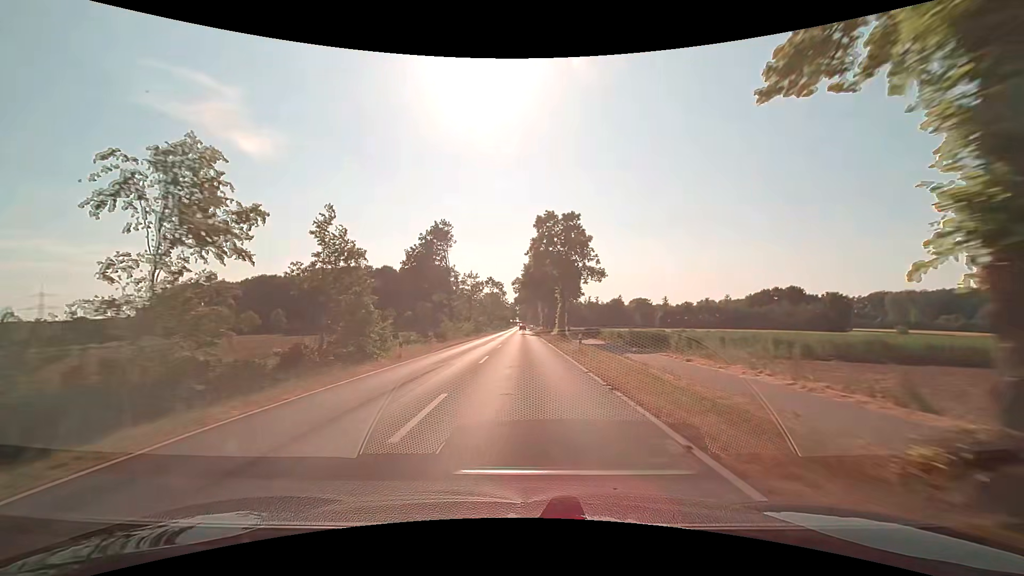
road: secondary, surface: asphalt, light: Day
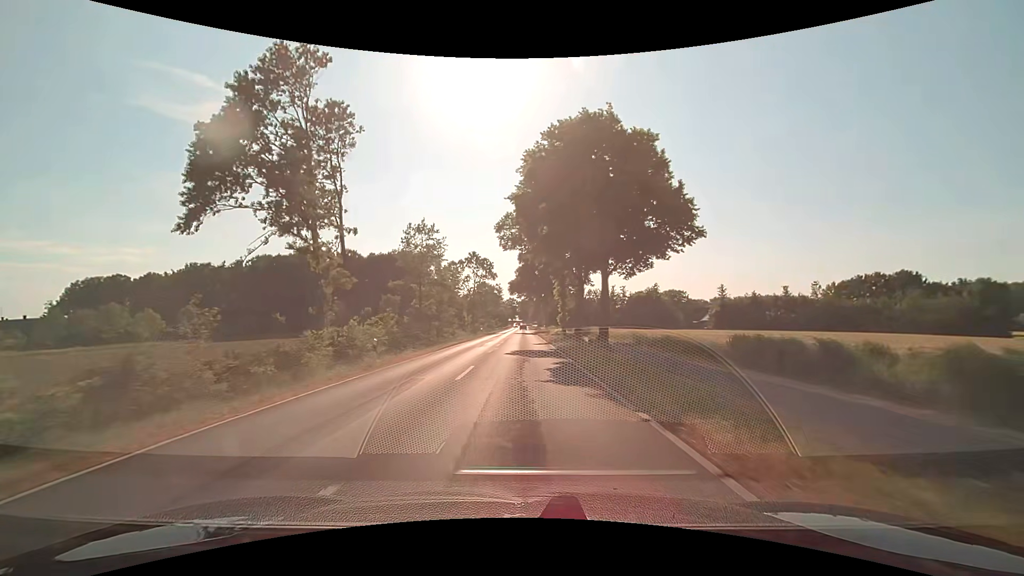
(+0.1, +53.6) m; 0°
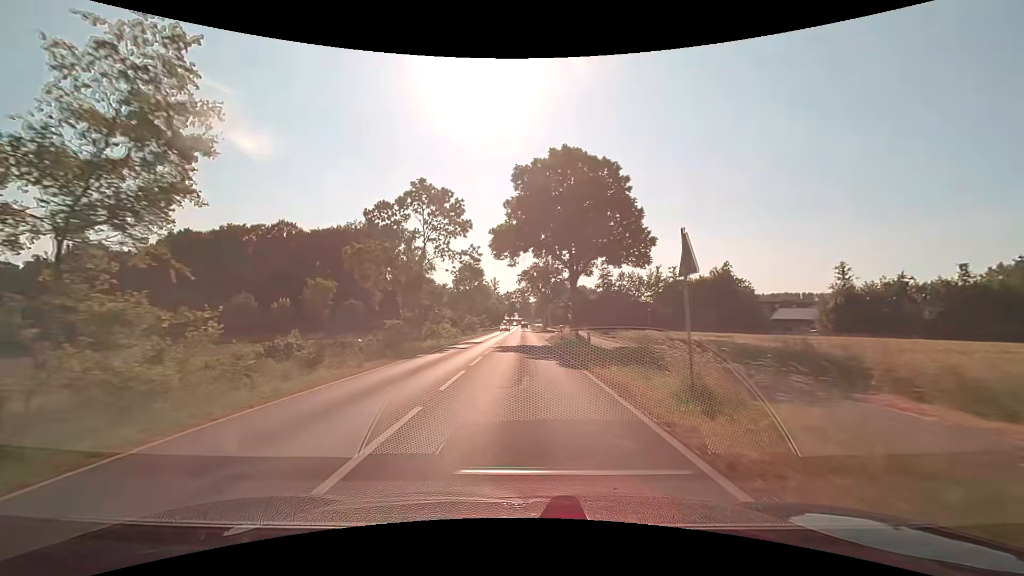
(0.0, +50.9) m; 0°
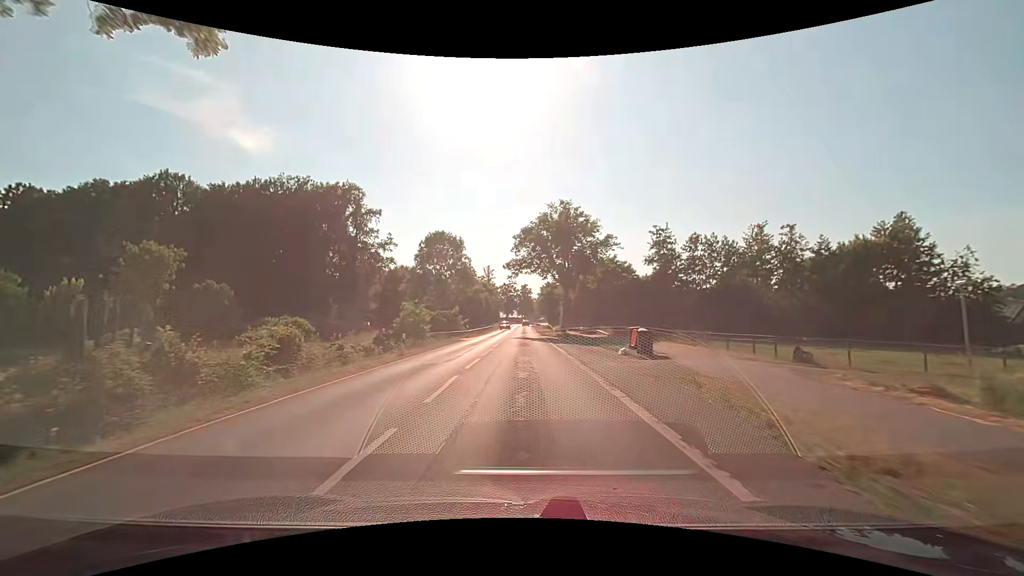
(+0.1, +44.4) m; 0°
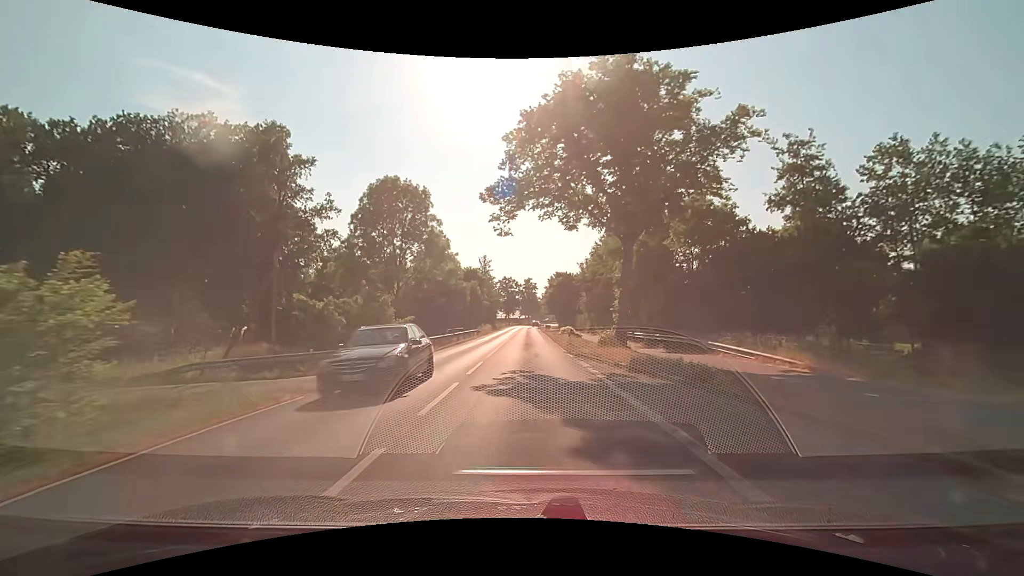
(-0.1, +32.0) m; 0°
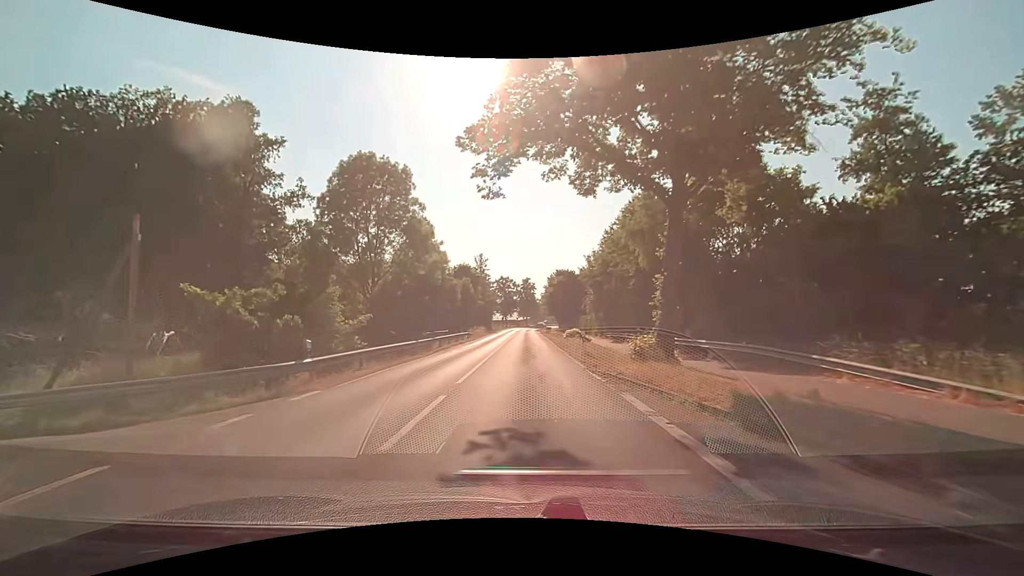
(0.0, +7.8) m; 0°
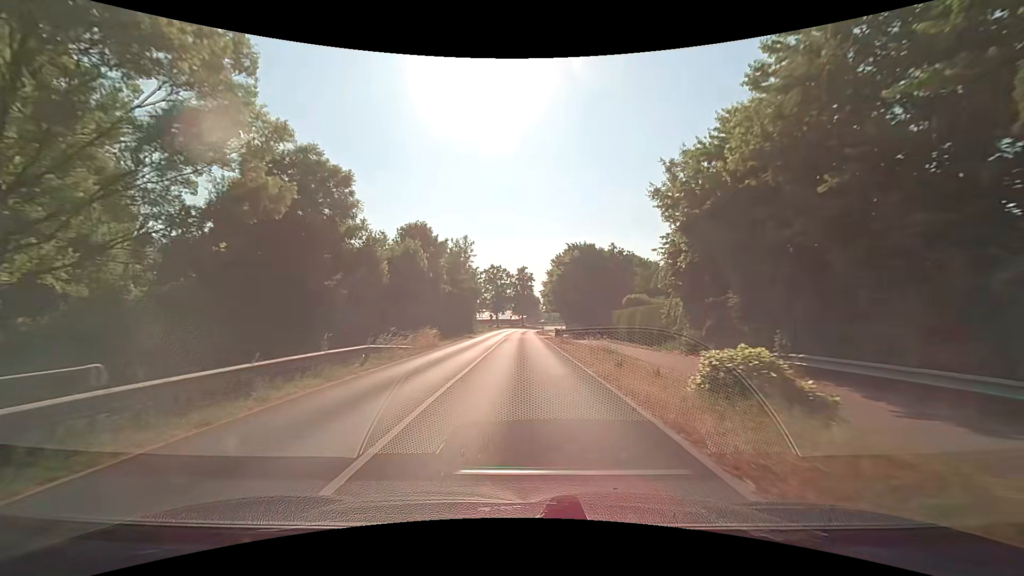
(+0.1, +30.9) m; 0°
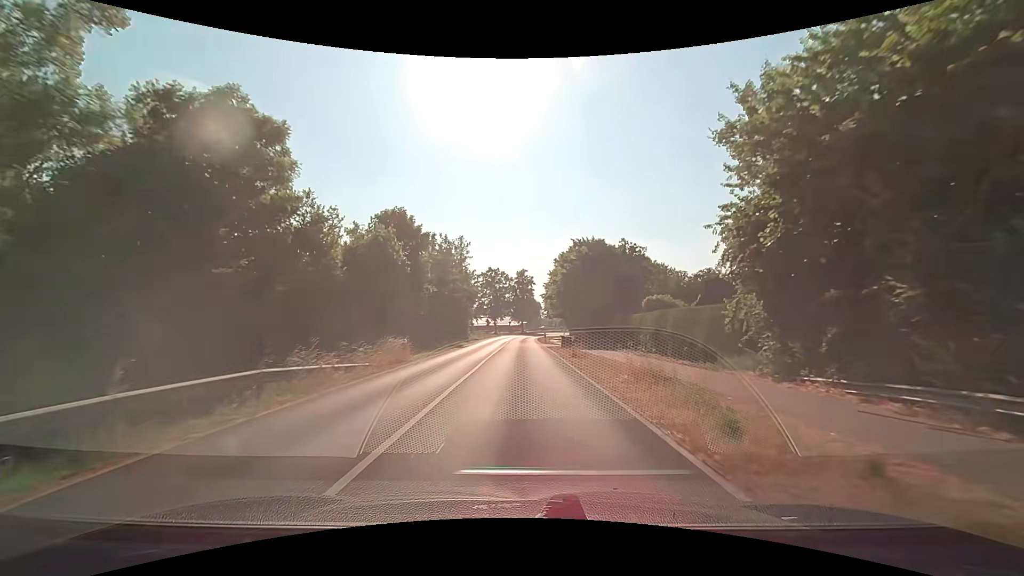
(0.0, +7.7) m; 0°
(0, +10) (0, +20) (0, +30) (0, +40) (0, +50) (0, +60) (0, +70) (+1, +80) (+2, +90) (+4, +100) m
